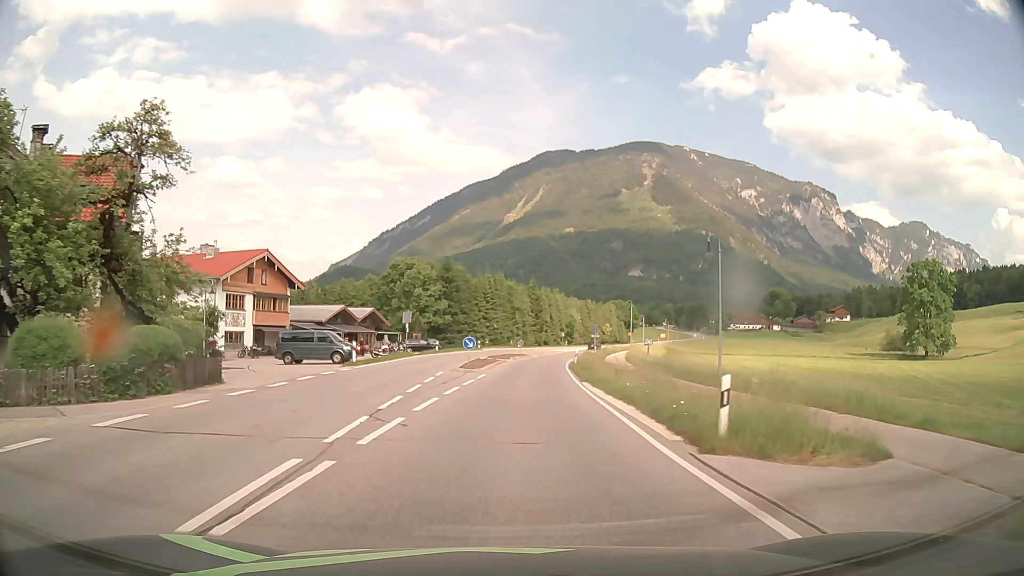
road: primary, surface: asphalt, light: Day
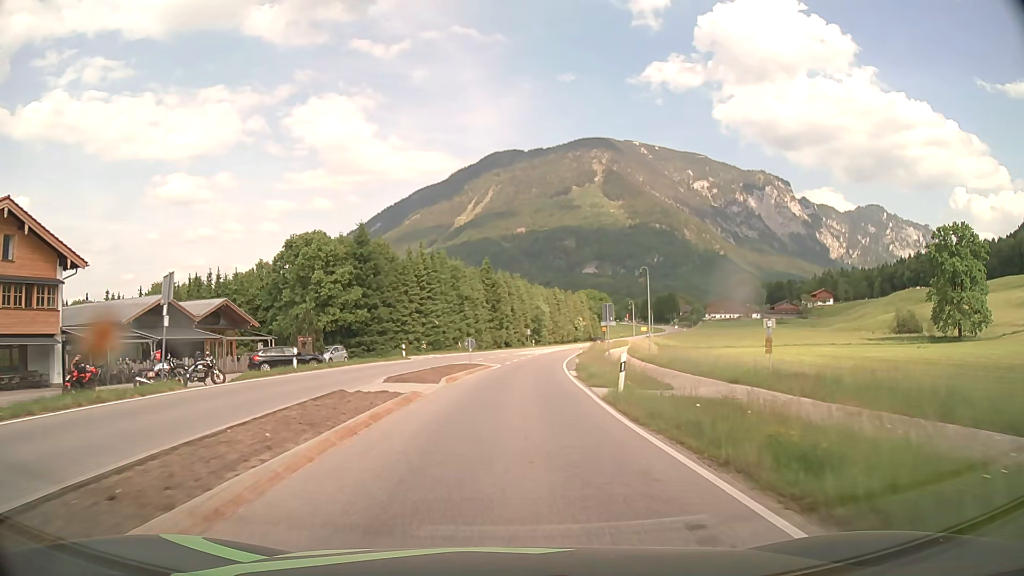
(+0.8, +30.6) m; +3°
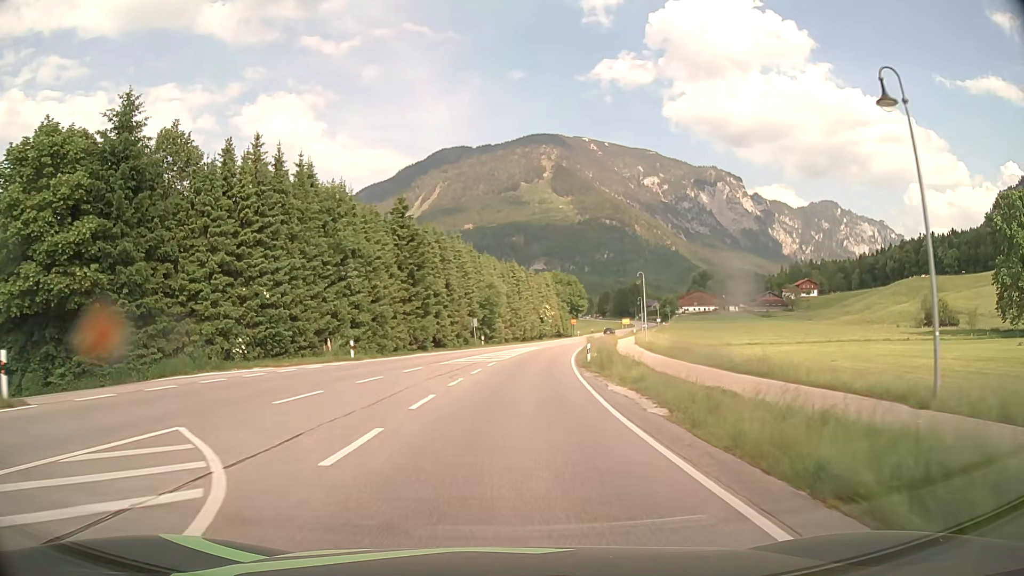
(+1.3, +38.0) m; +4°
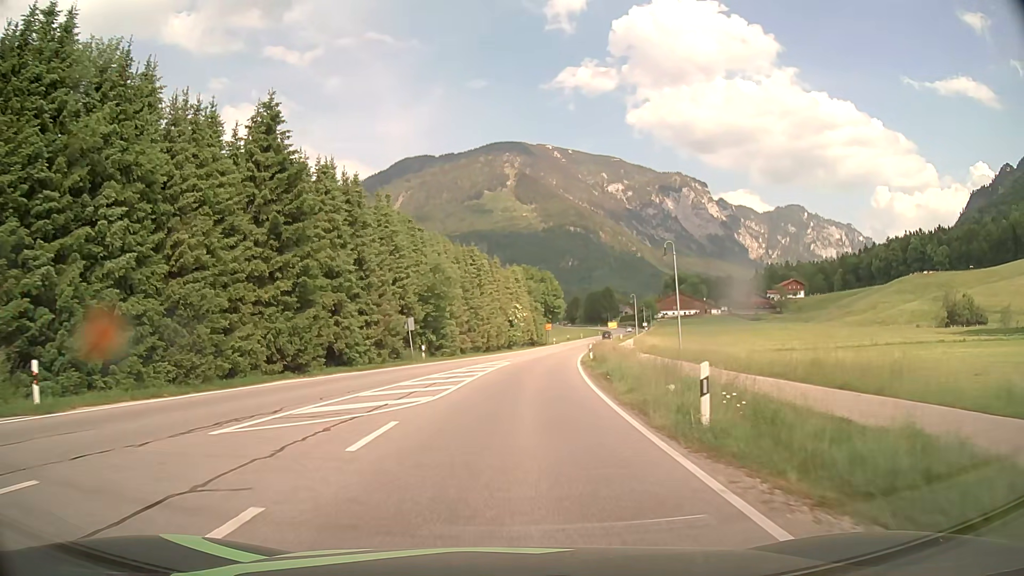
(+0.7, +22.8) m; +3°
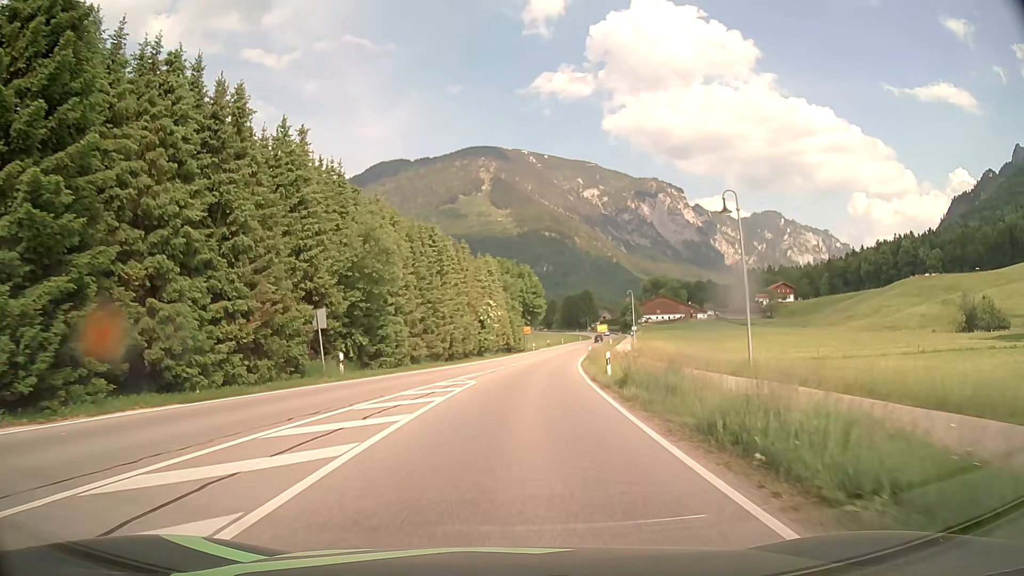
(+0.3, +15.1) m; +2°
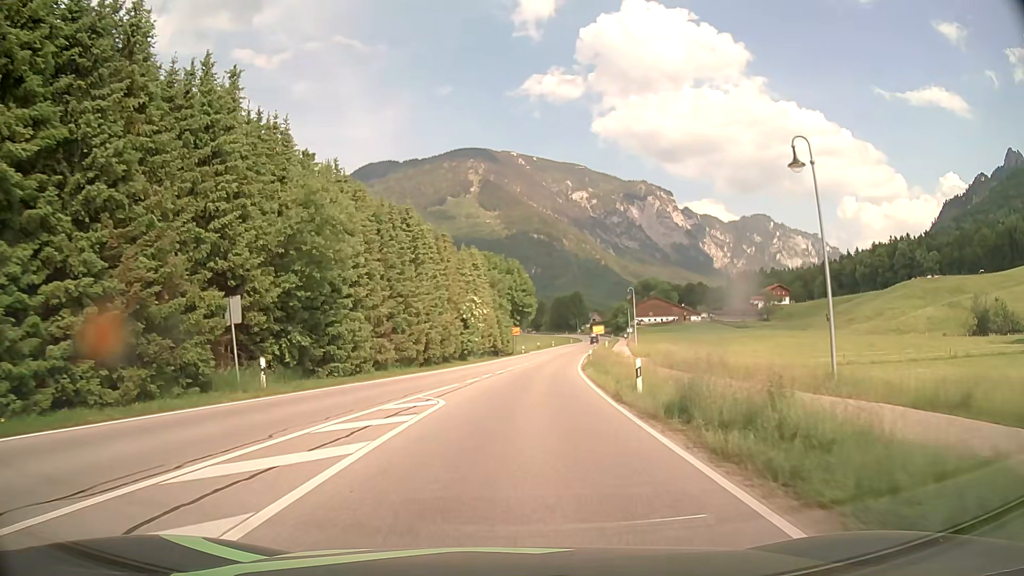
(+0.1, +7.5) m; +1°
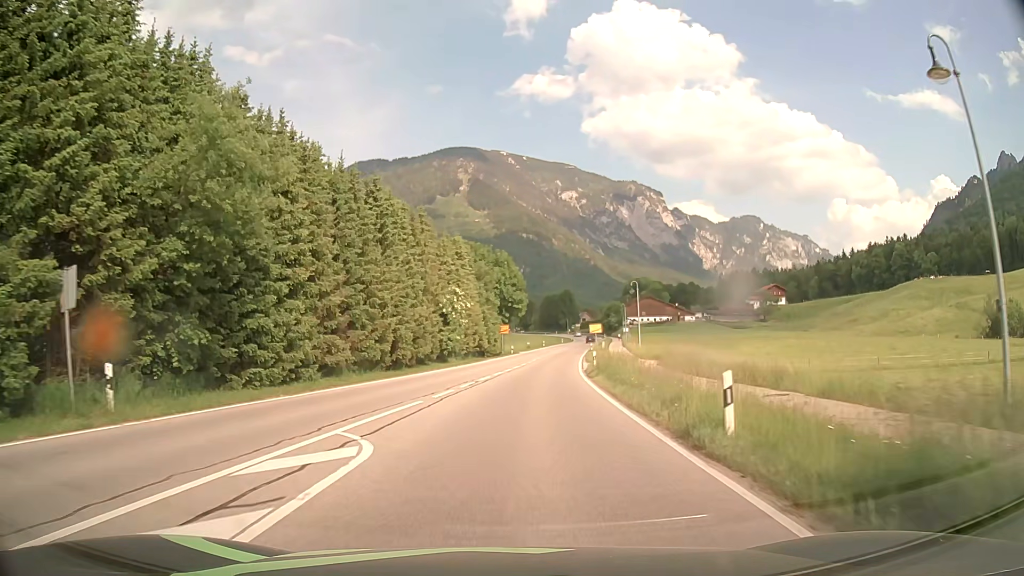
(+0.1, +7.5) m; +1°
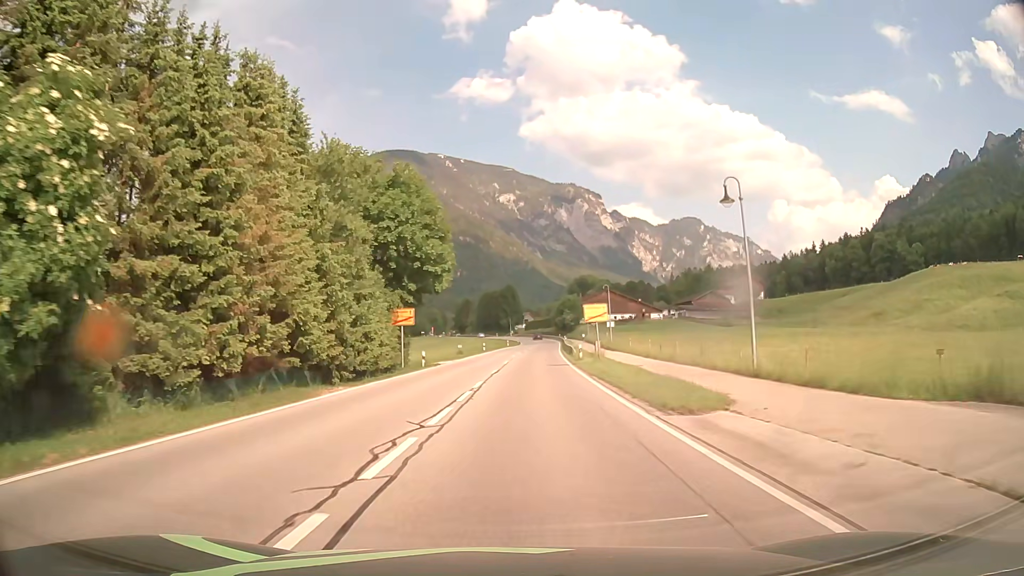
(+1.8, +38.1) m; +5°
(0, +10) (0, +20) (+1, +30) (+1, +40) (+2, +50) (+3, +60) (+3, +70) (+4, +80) (+5, +90) (+6, +100) m
